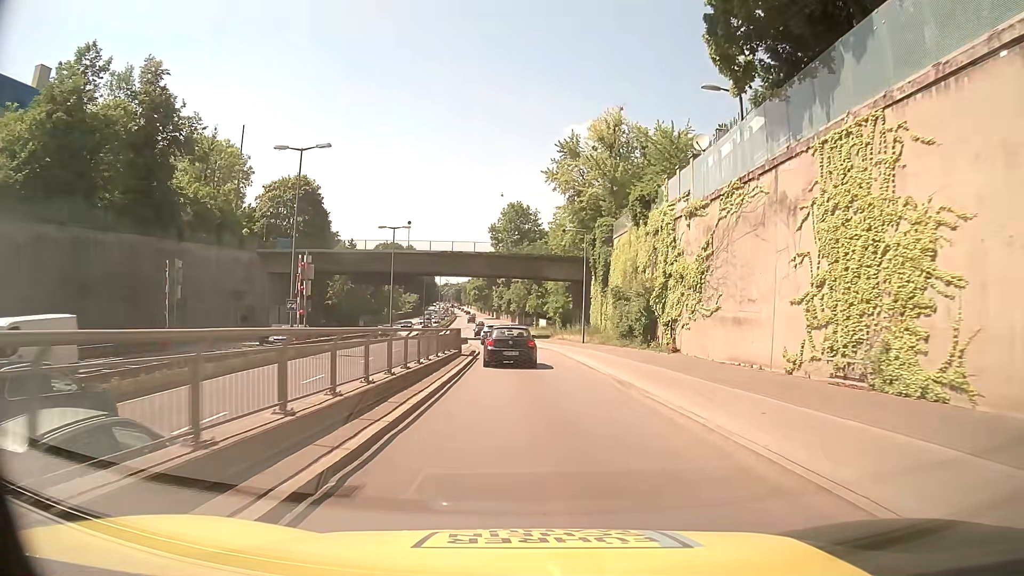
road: trunk_link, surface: asphalt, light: Day
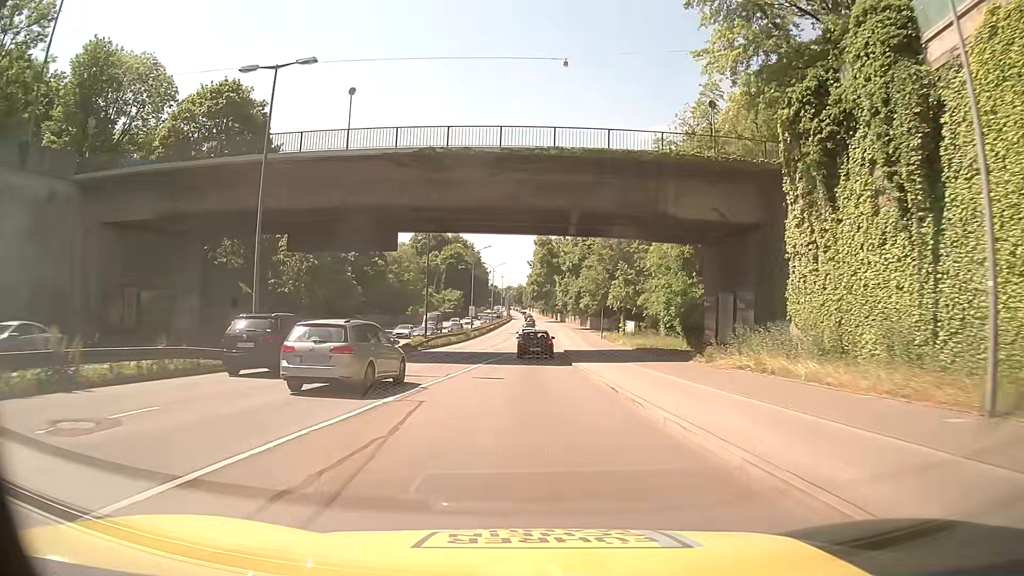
(-1.9, +42.4) m; -5°
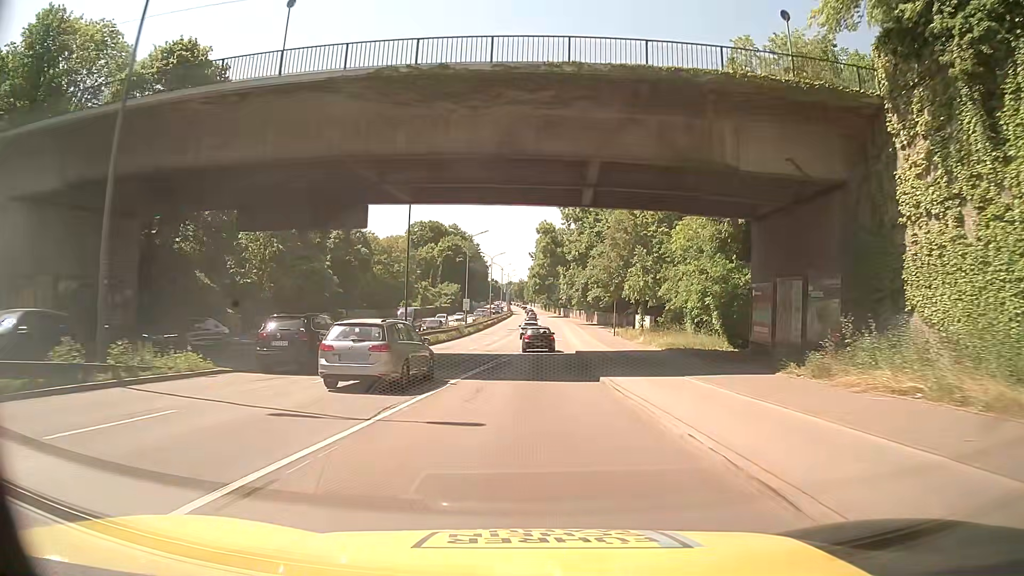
(-0.1, +9.4) m; -1°
(0, +10) (0, +20) (+1, +30) (+1, +40) (+1, +50) (+1, +60) (+2, +70) (+2, +80) (+1, +90) (+1, +100) m
